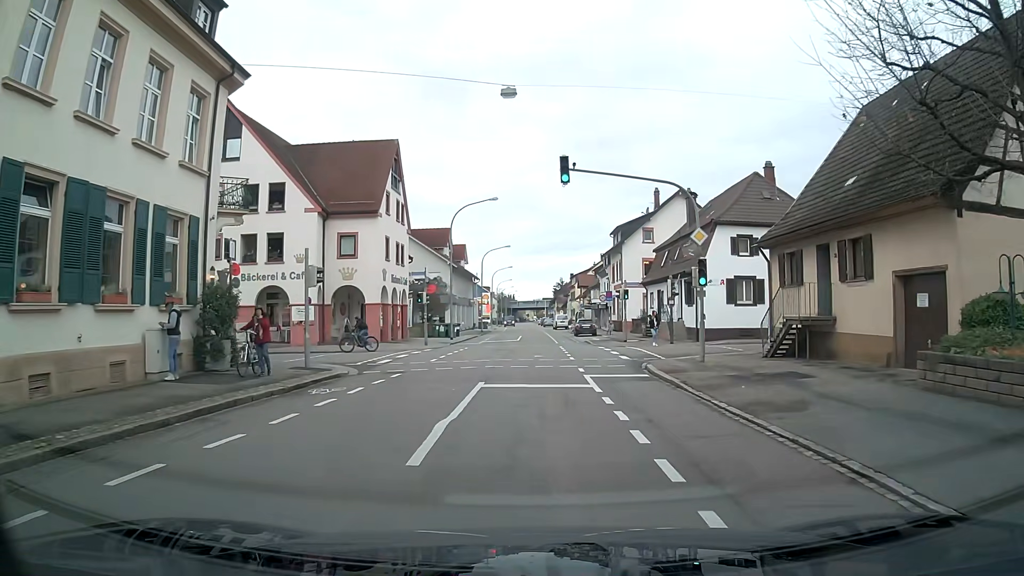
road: tertiary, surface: asphalt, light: Day
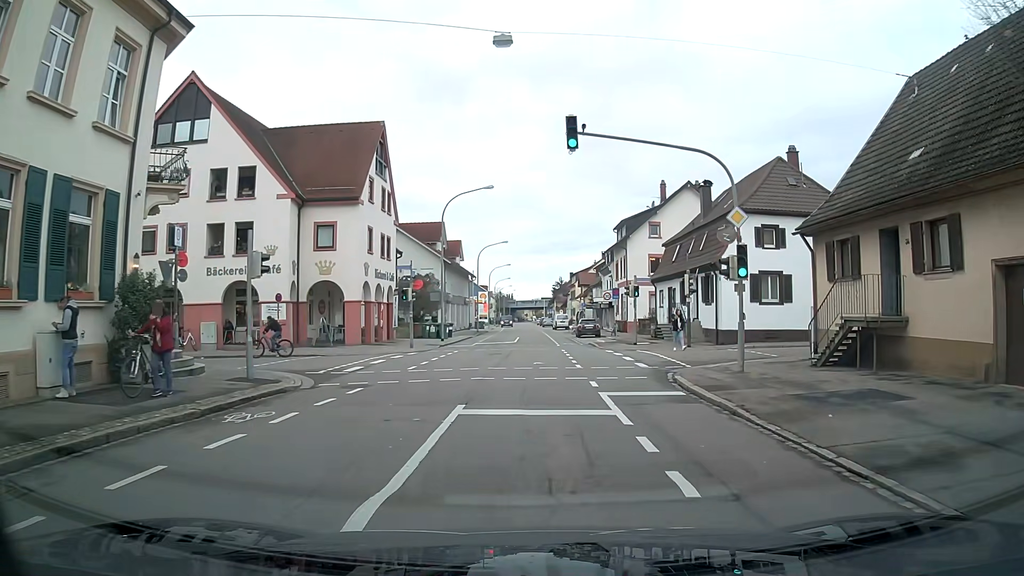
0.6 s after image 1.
(0.0, +4.1) m; 0°
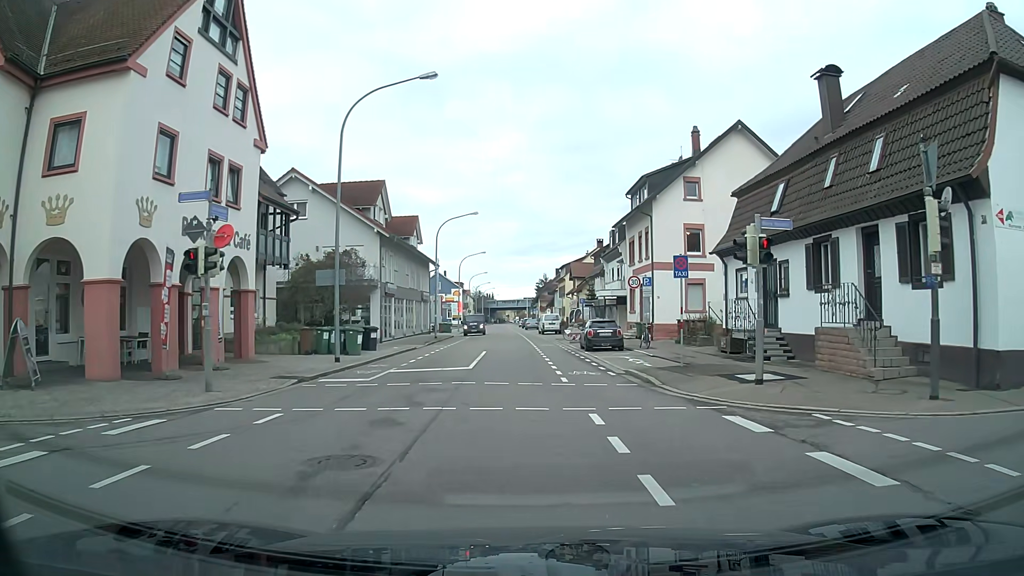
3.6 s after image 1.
(+0.6, +20.2) m; +3°
(0, +10) (0, +20) (0, +30) (-1, +40) (-1, +50) (-2, +60) (-2, +70) (-3, +80) (-3, +90) (-4, +100) m
